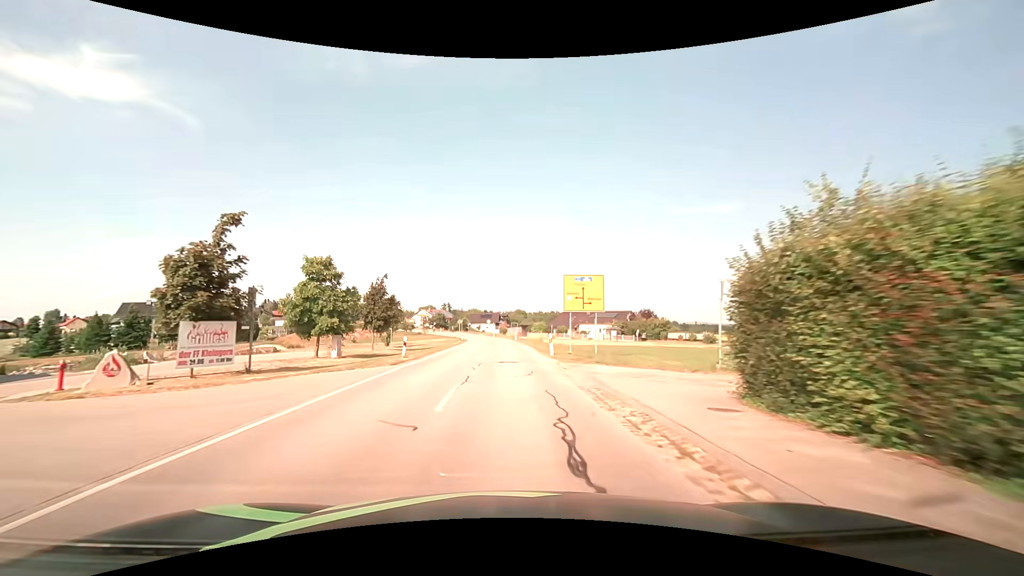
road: secondary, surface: asphalt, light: Day
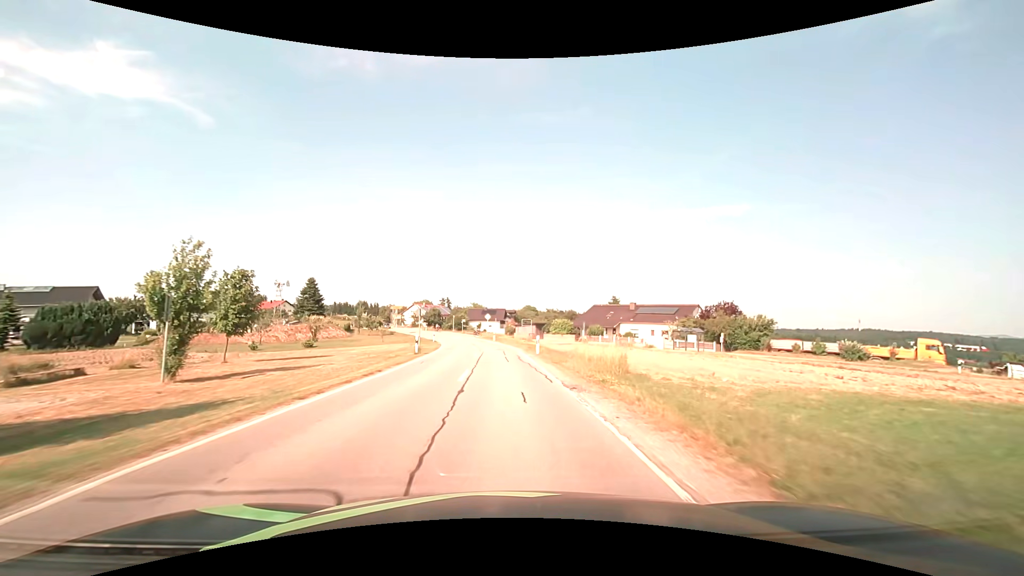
(-0.3, +36.9) m; -1°
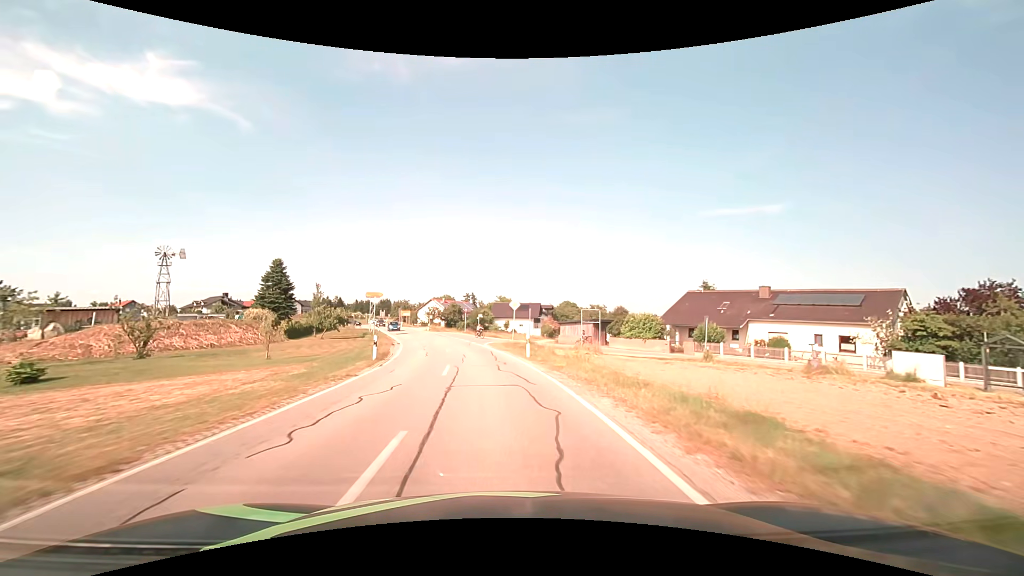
(-0.8, +34.1) m; -3°
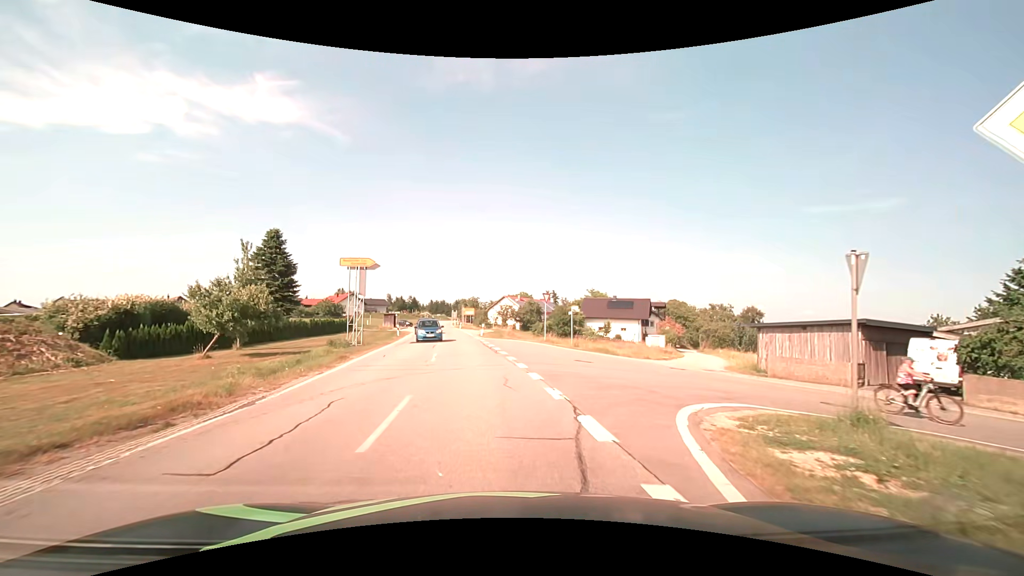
(-2.4, +31.7) m; -9°
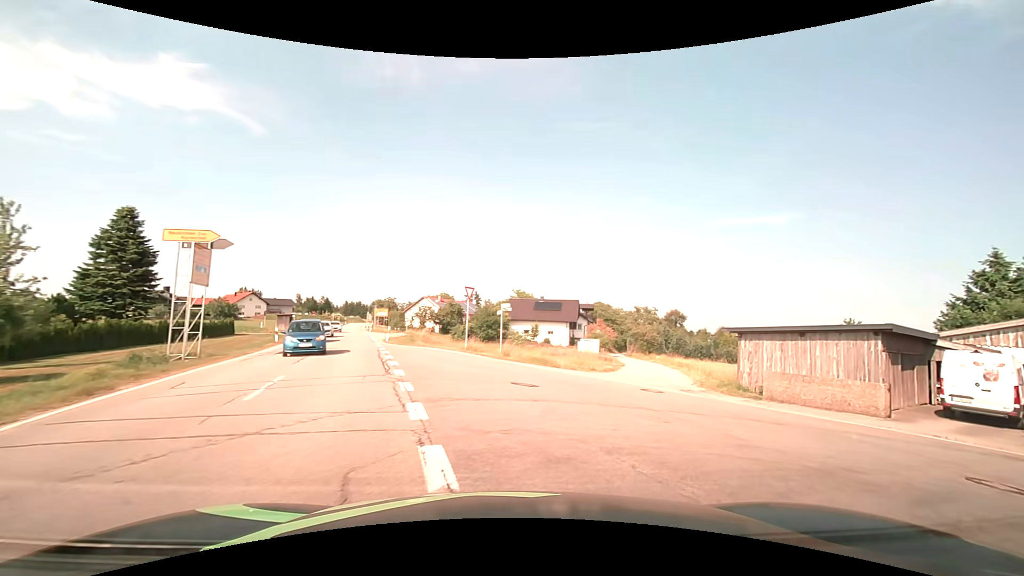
(+0.3, +7.3) m; +9°
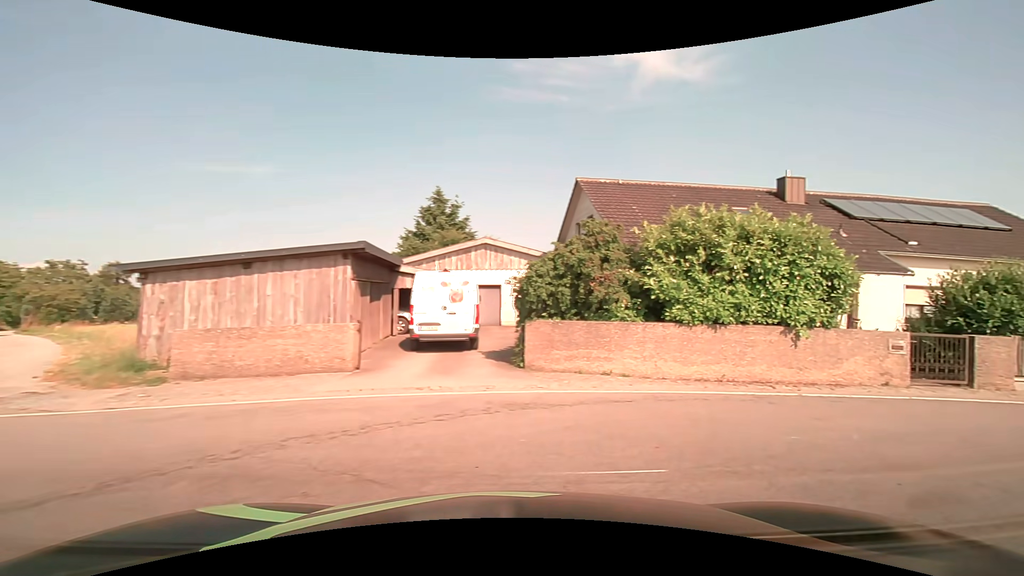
(+3.3, +7.4) m; +55°
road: tertiary
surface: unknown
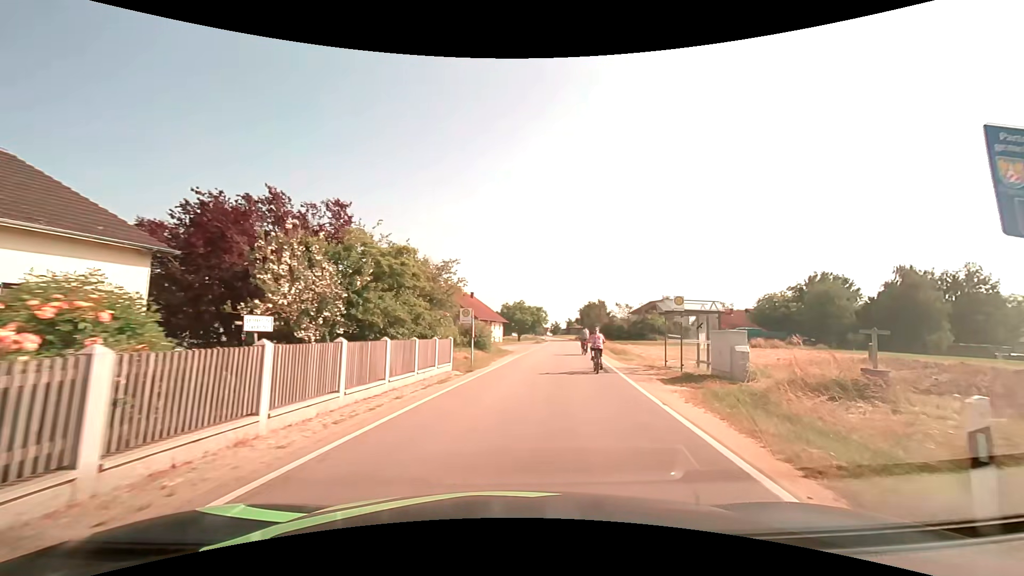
(+10.9, +9.0) m; +79°
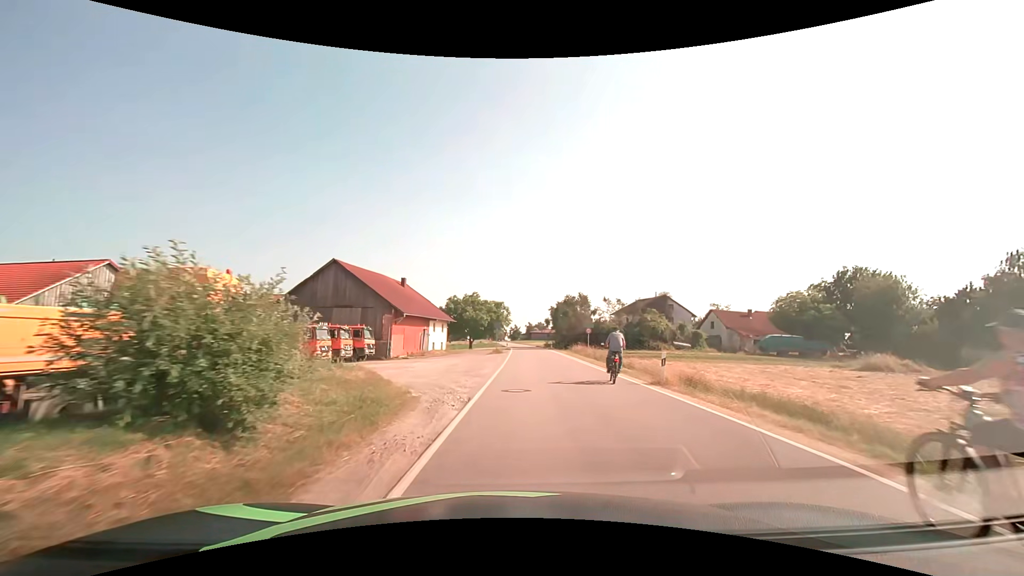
(+1.3, +28.3) m; +5°
(0, +10) (0, +20) (+1, +30) (+2, +40) (+2, +50) (+3, +60) (+3, +70) (+4, +80) (+4, +90) (+3, +100) m
